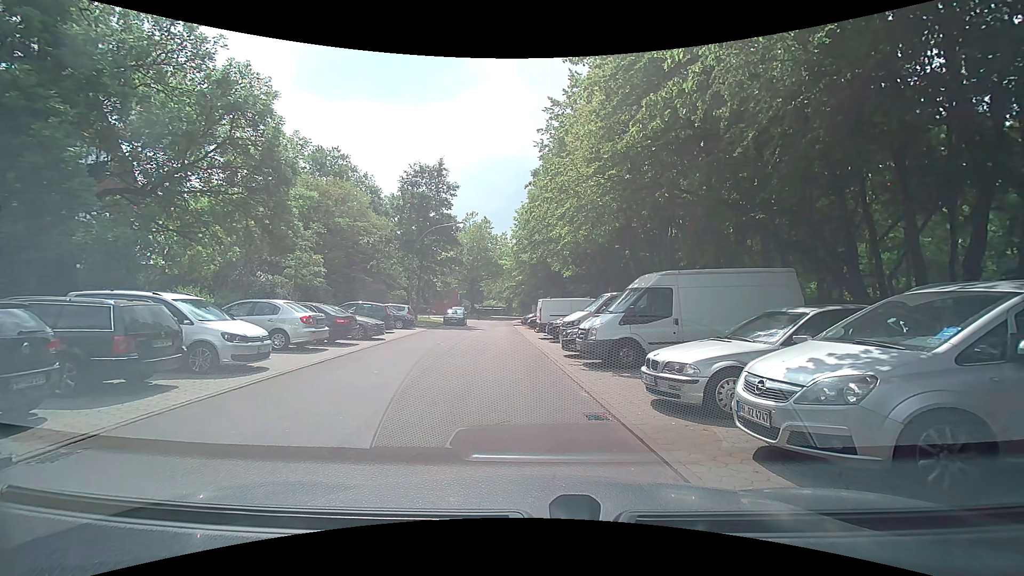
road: residential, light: Day
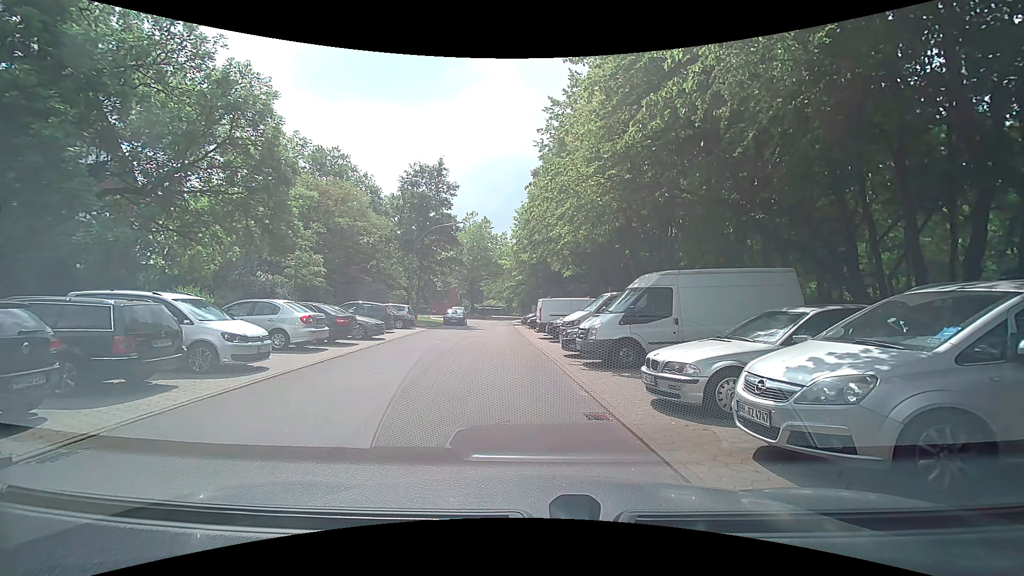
(0.0, 0.0) m; 0°
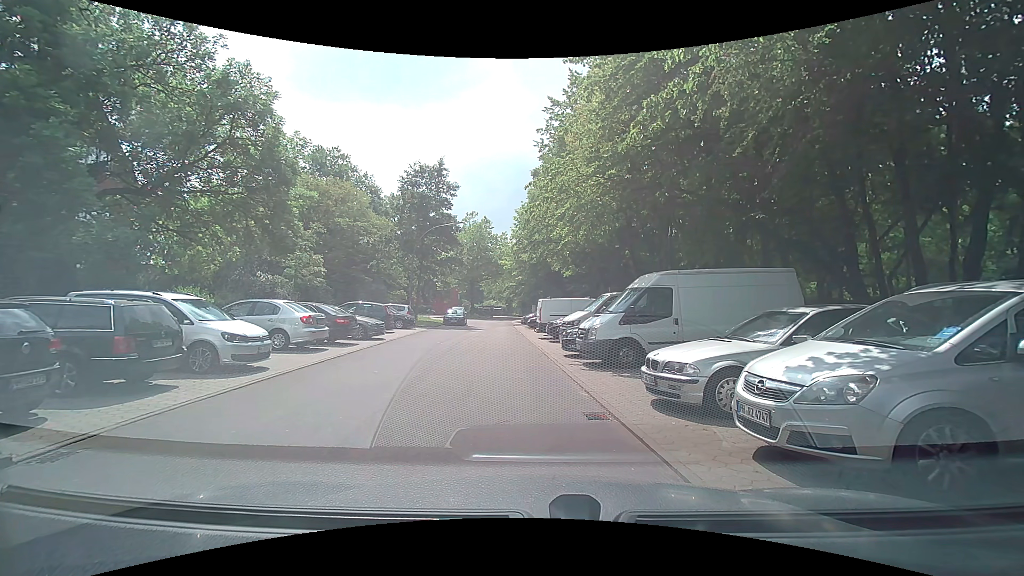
(0.0, 0.0) m; 0°
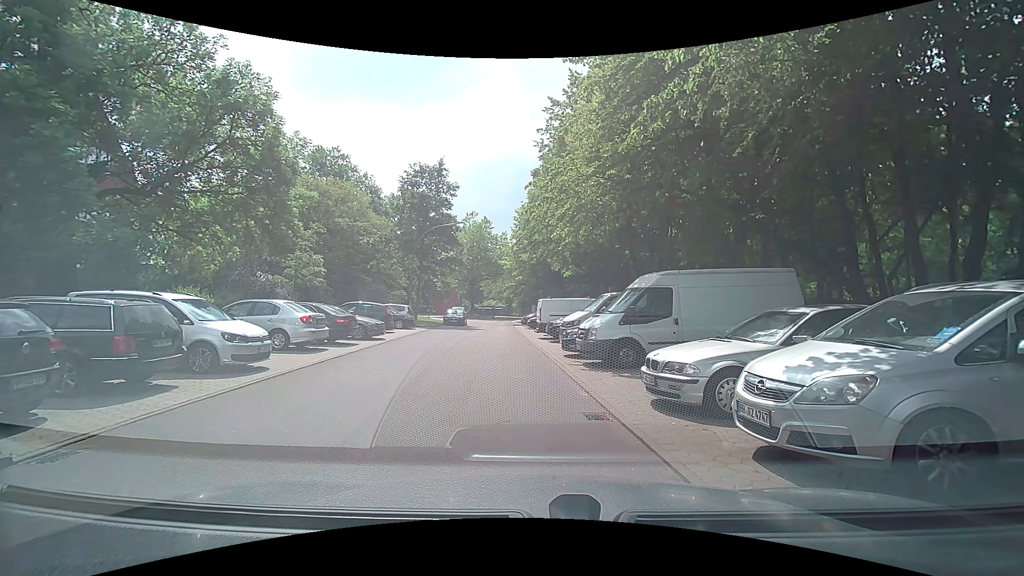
(0.0, 0.0) m; 0°
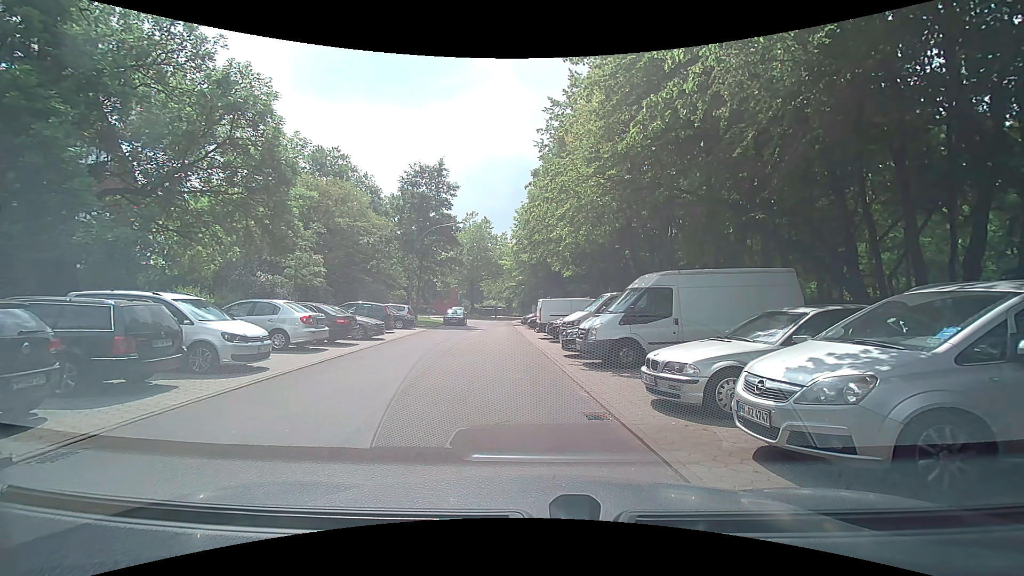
(0.0, 0.0) m; 0°
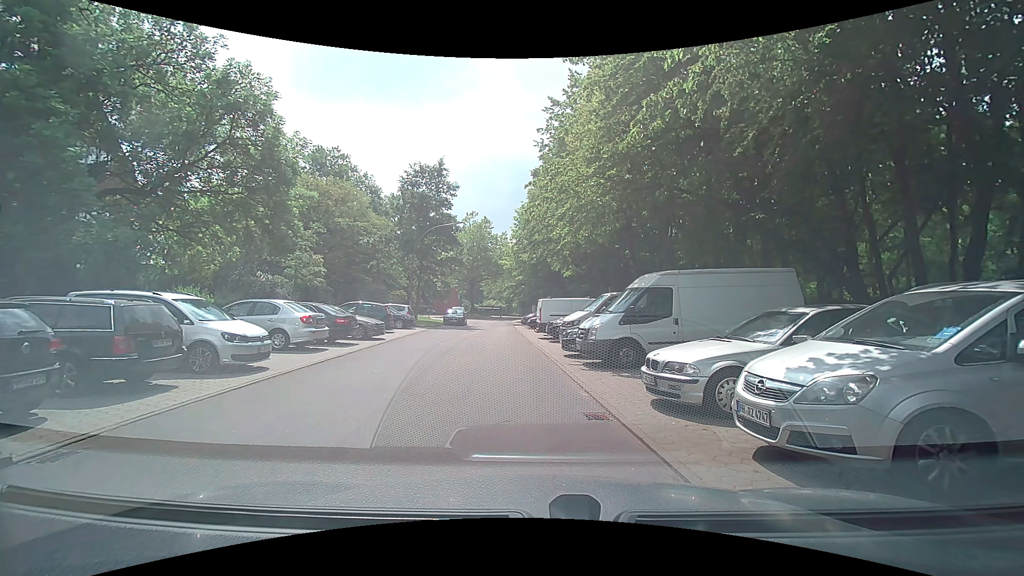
(0.0, 0.0) m; 0°
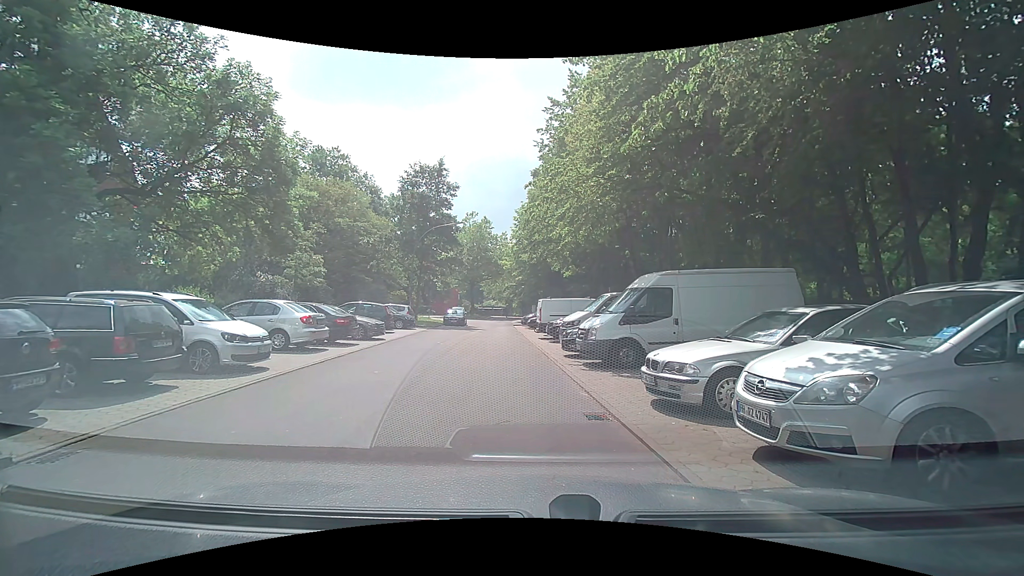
(0.0, 0.0) m; 0°
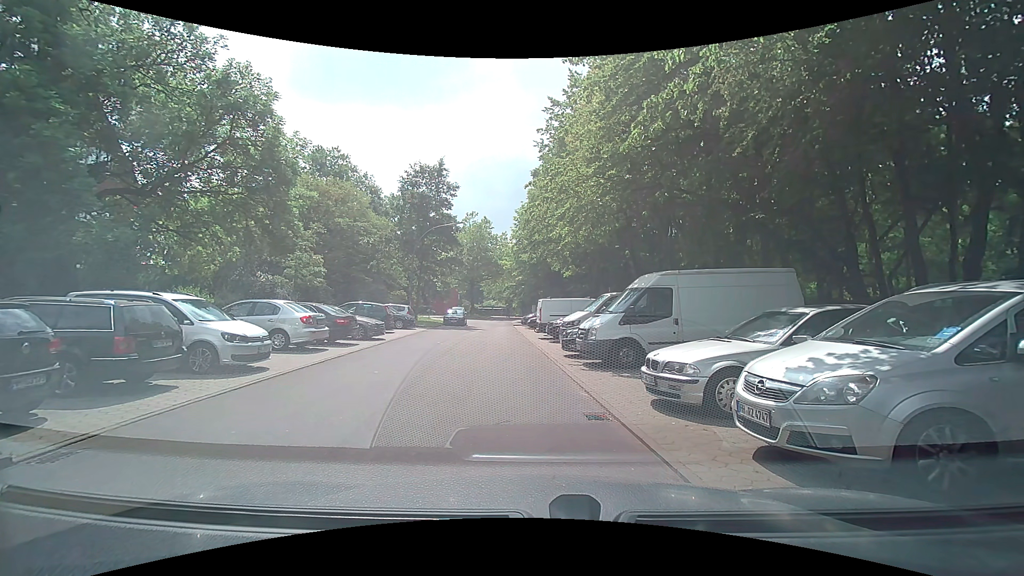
(0.0, 0.0) m; 0°
